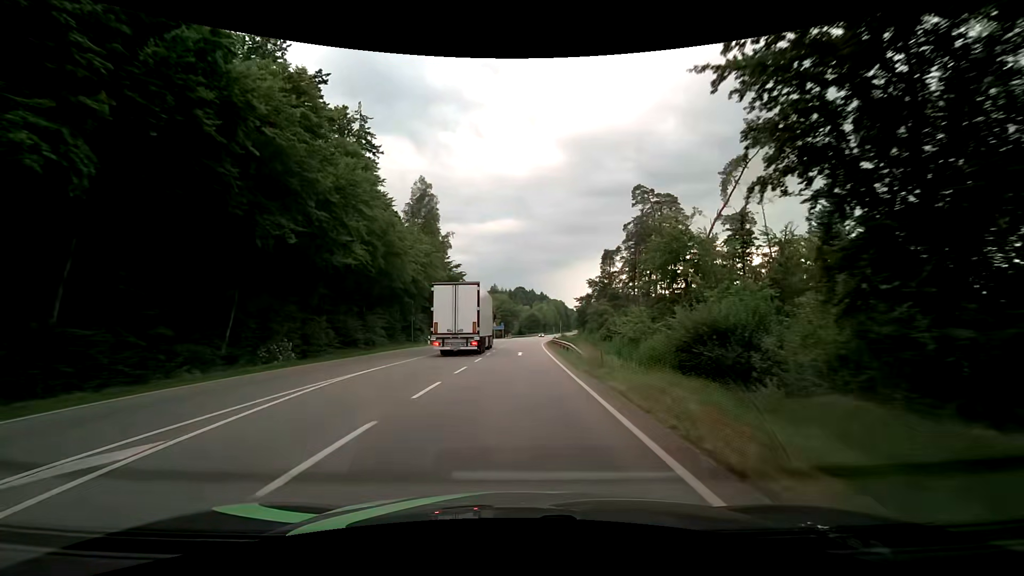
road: secondary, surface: asphalt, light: Day
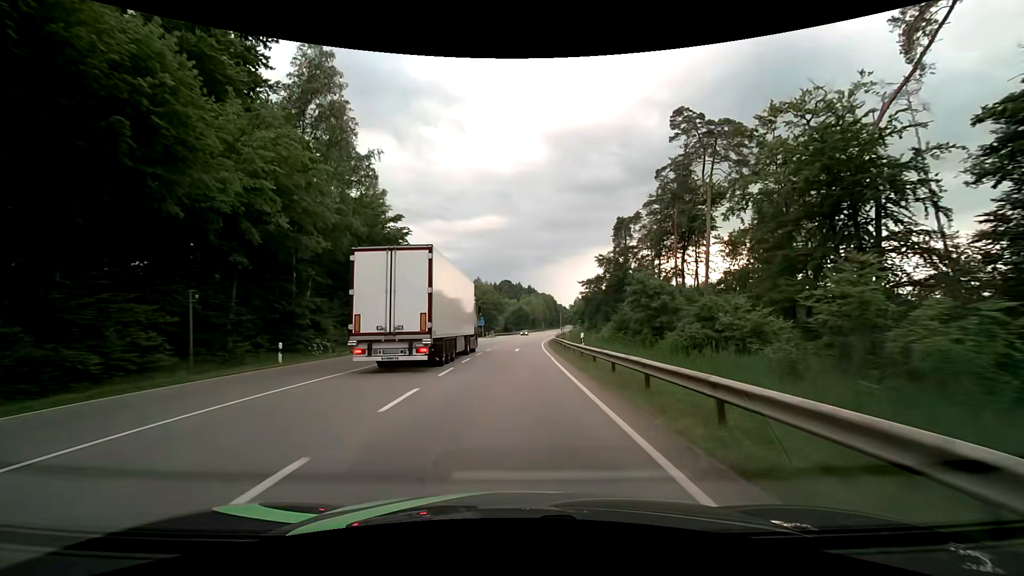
(+0.2, +31.6) m; +1°
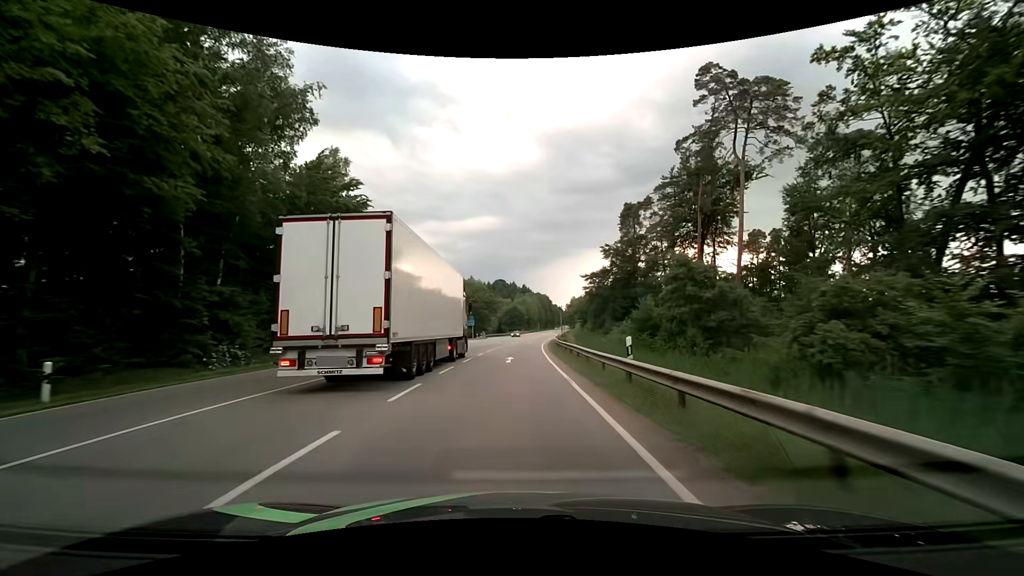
(+0.1, +10.9) m; +1°
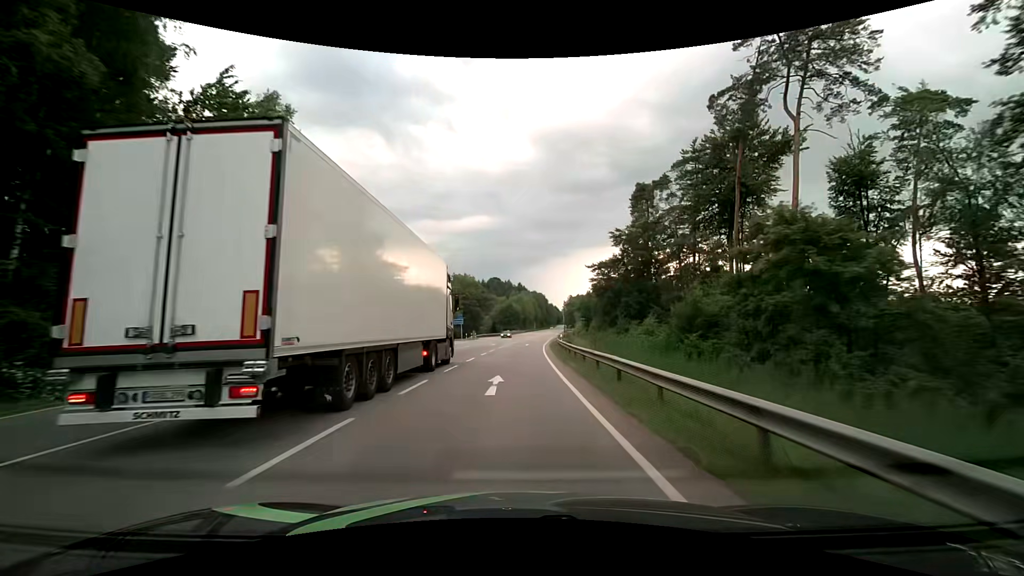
(+0.1, +11.0) m; 0°
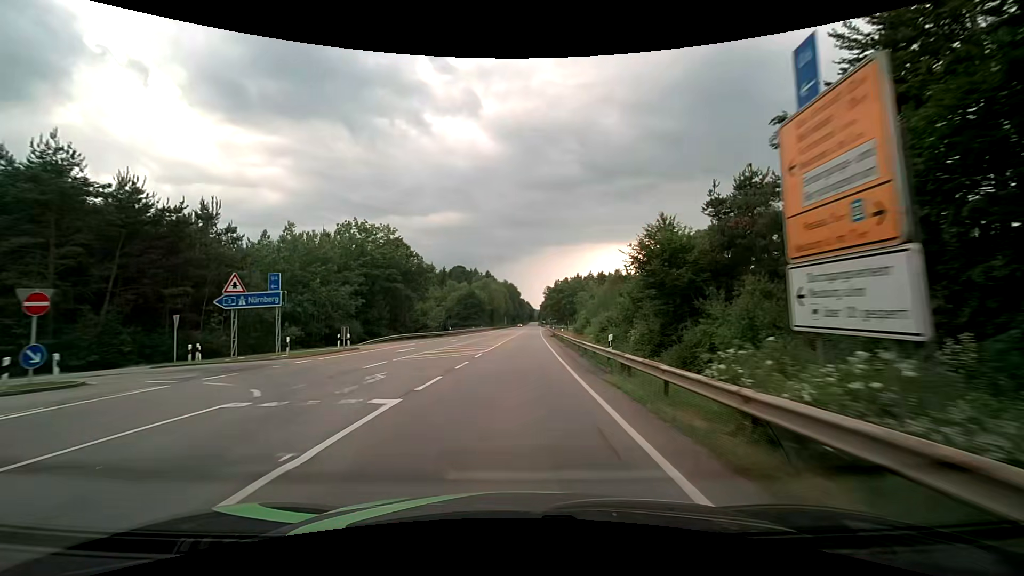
(+1.6, +55.6) m; +3°
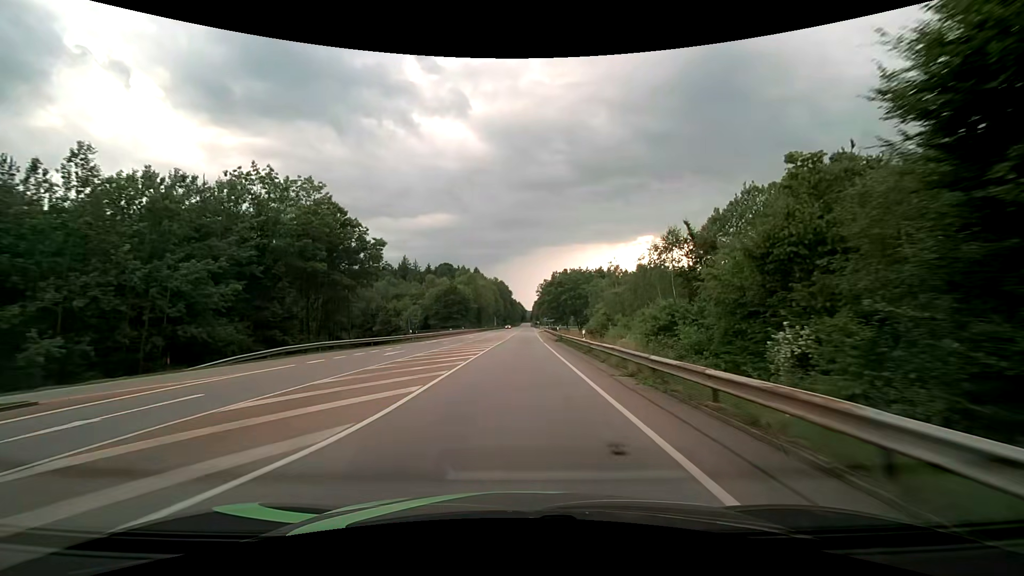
(+0.3, +22.0) m; +1°
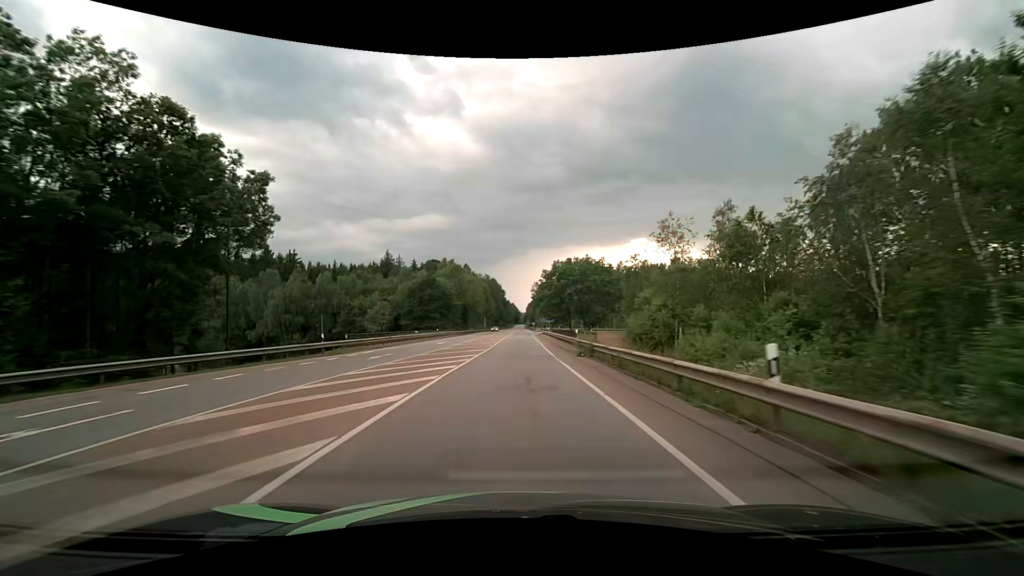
(+0.1, +21.8) m; +1°
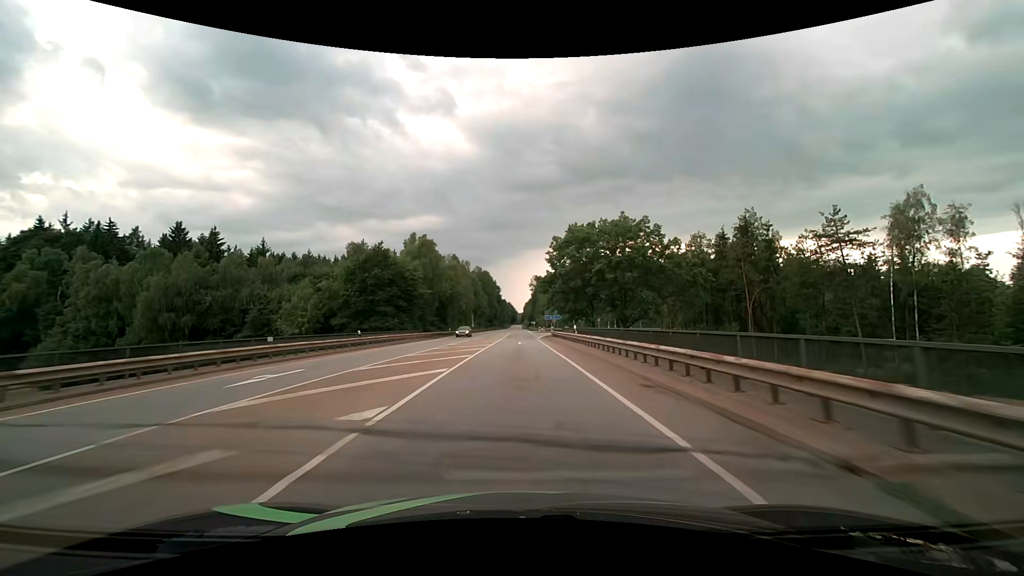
(0.0, +32.5) m; 0°
(0, +10) (0, +20) (0, +30) (0, +40) (0, +50) (+1, +60) (+1, +70) (+1, +80) (+1, +90) (+1, +100) m
